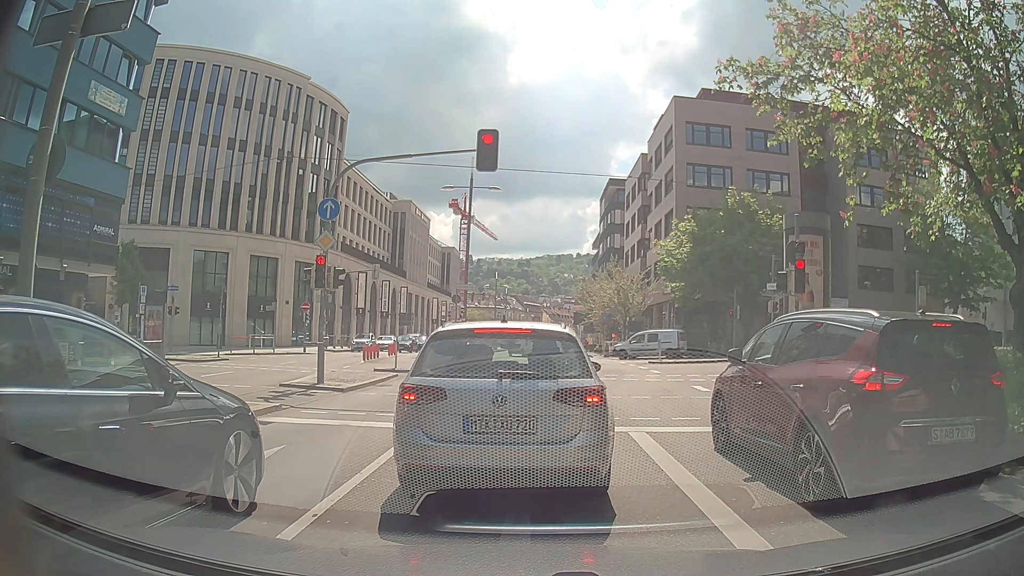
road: primary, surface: asphalt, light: Day
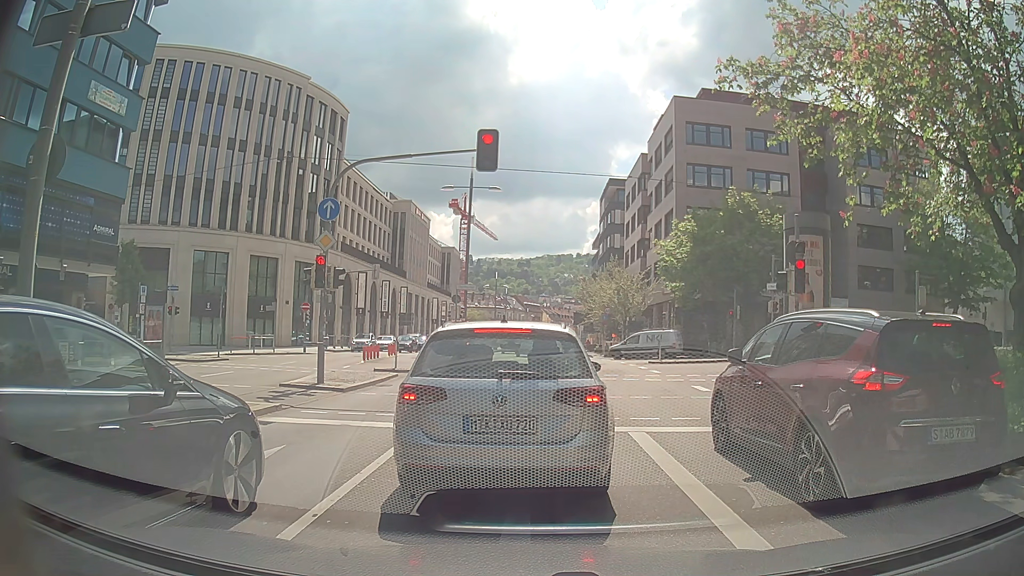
(0.0, 0.0) m; 0°
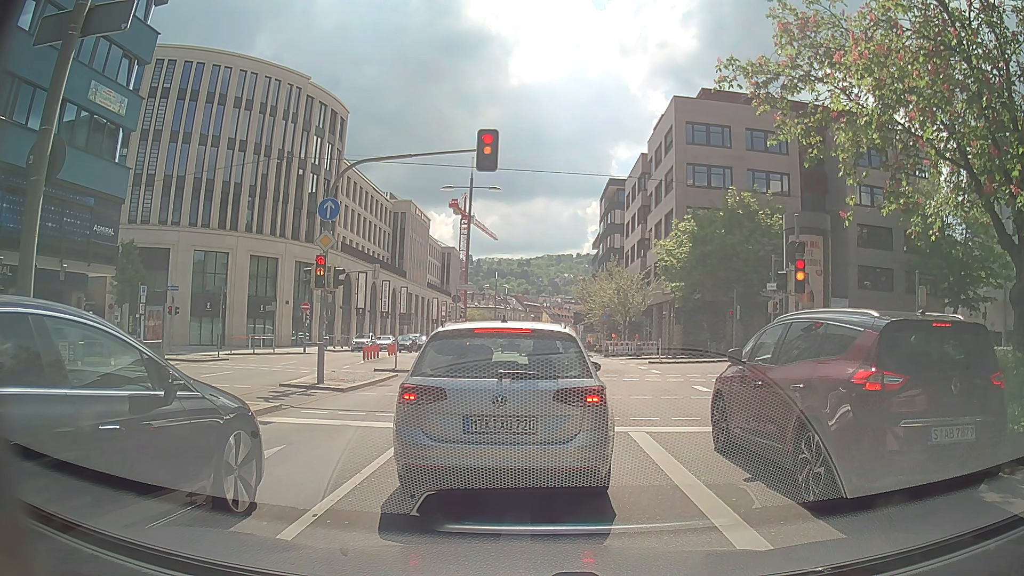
(0.0, 0.0) m; 0°
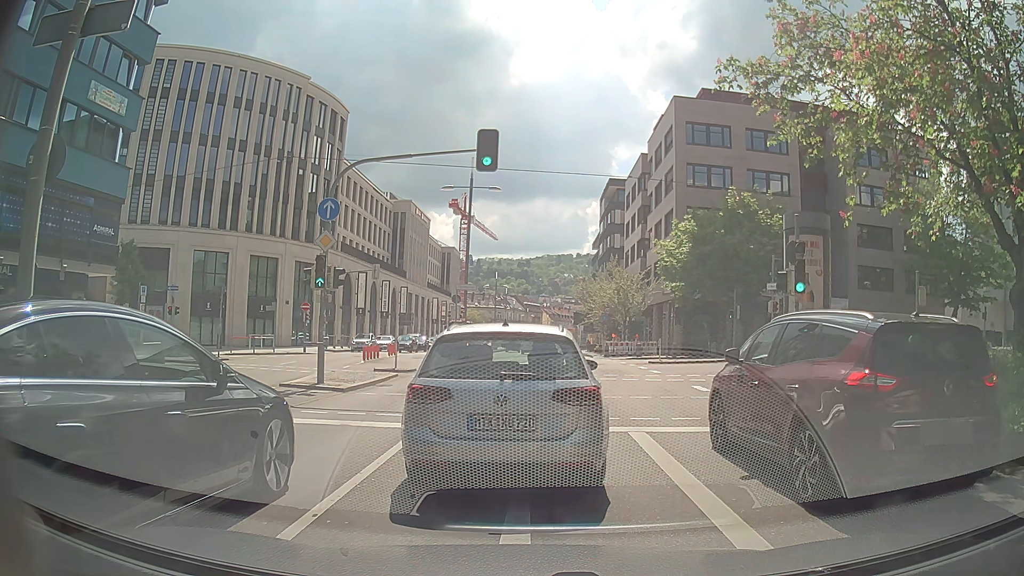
(0.0, 0.0) m; 0°
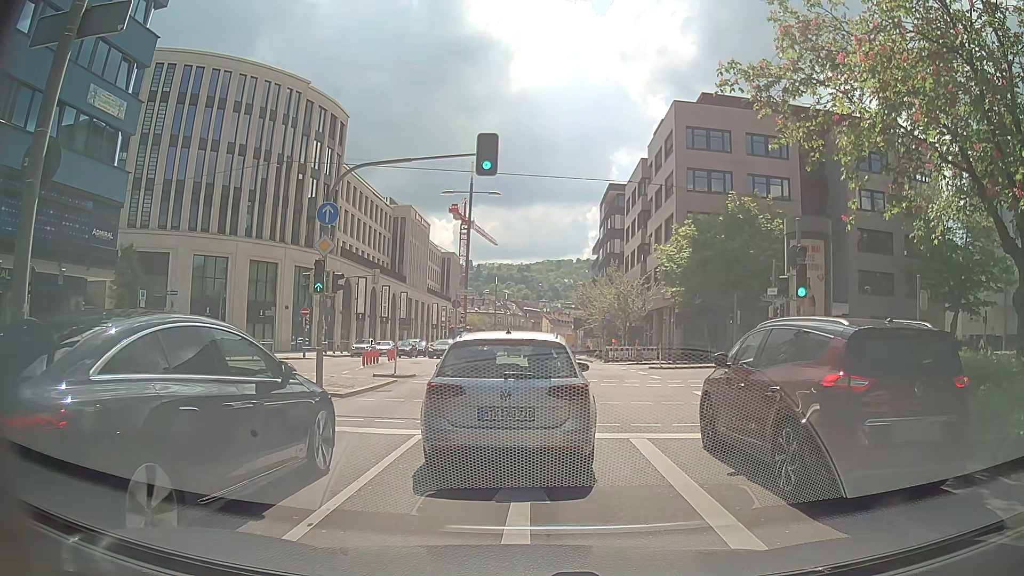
(0.0, +0.1) m; 0°
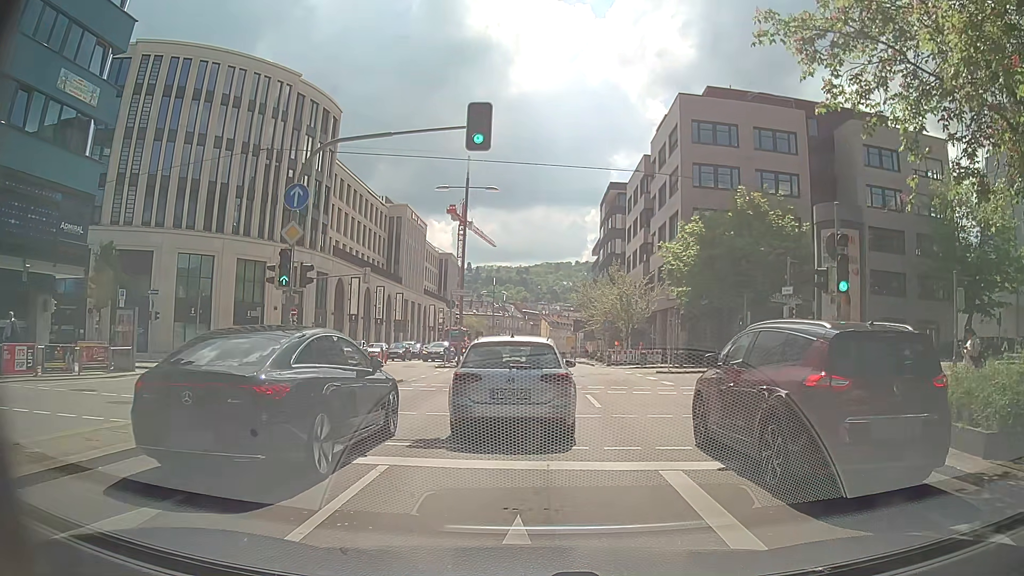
(0.0, +2.6) m; -1°
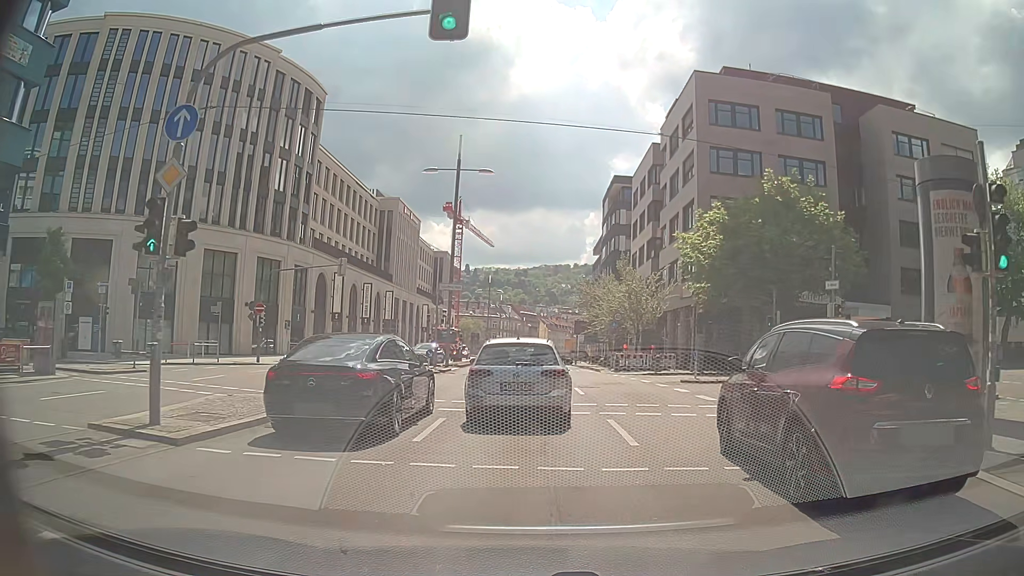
(0.0, +5.8) m; -2°
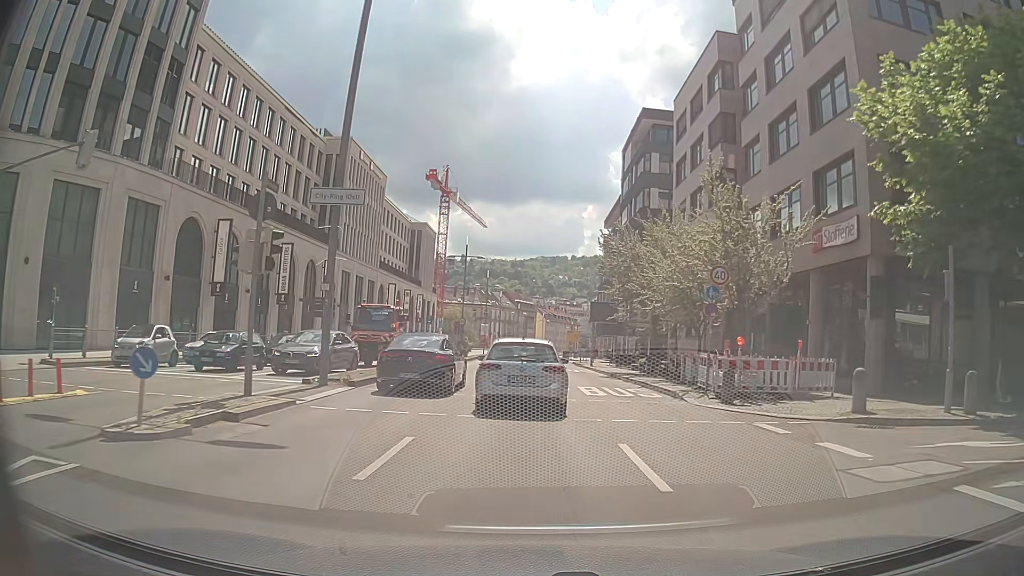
(+1.1, +24.7) m; +3°
(0, +10) (0, +20) (0, +30) (0, +40) (0, +50) (0, +60) (0, +70) (0, +80) (0, +90) (+1, +100) m
